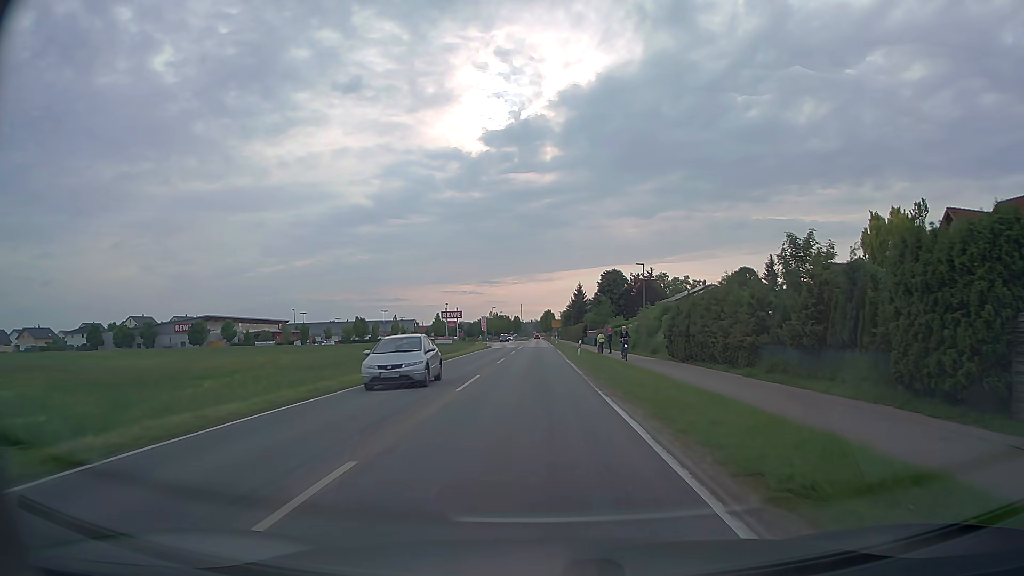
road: tertiary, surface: asphalt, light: Day
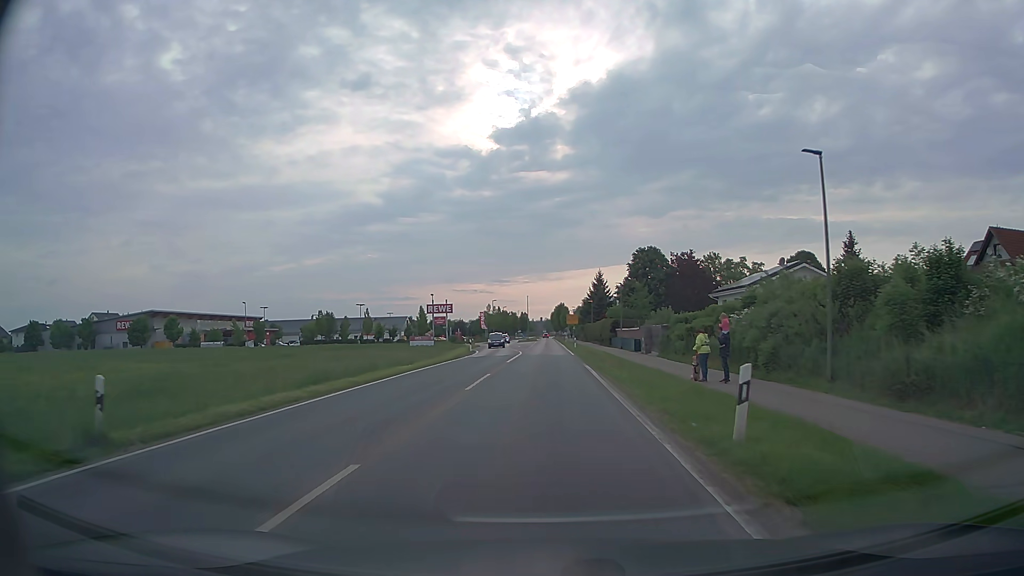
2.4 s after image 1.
(-0.1, +30.3) m; -1°
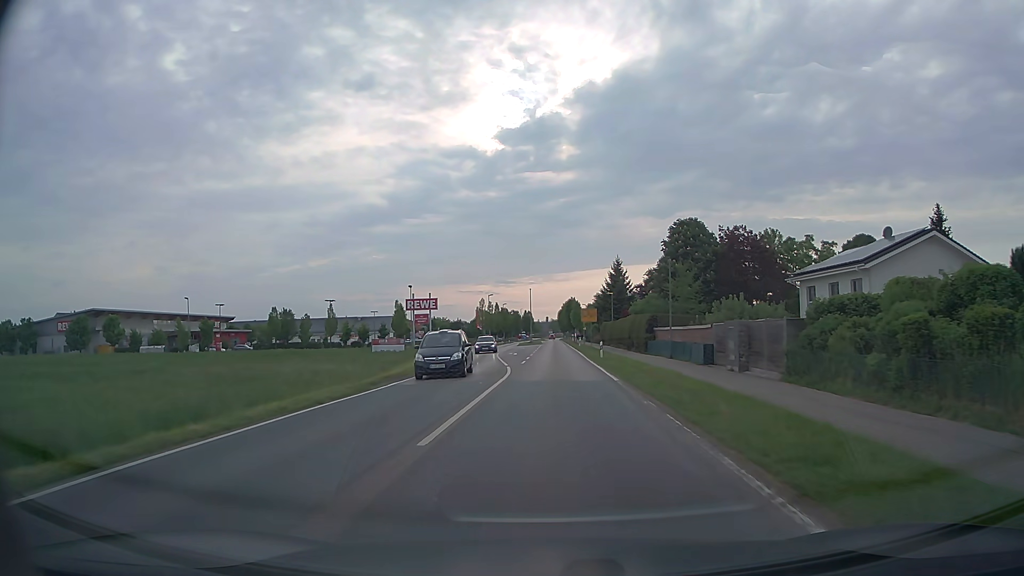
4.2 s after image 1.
(0.0, +22.7) m; 0°
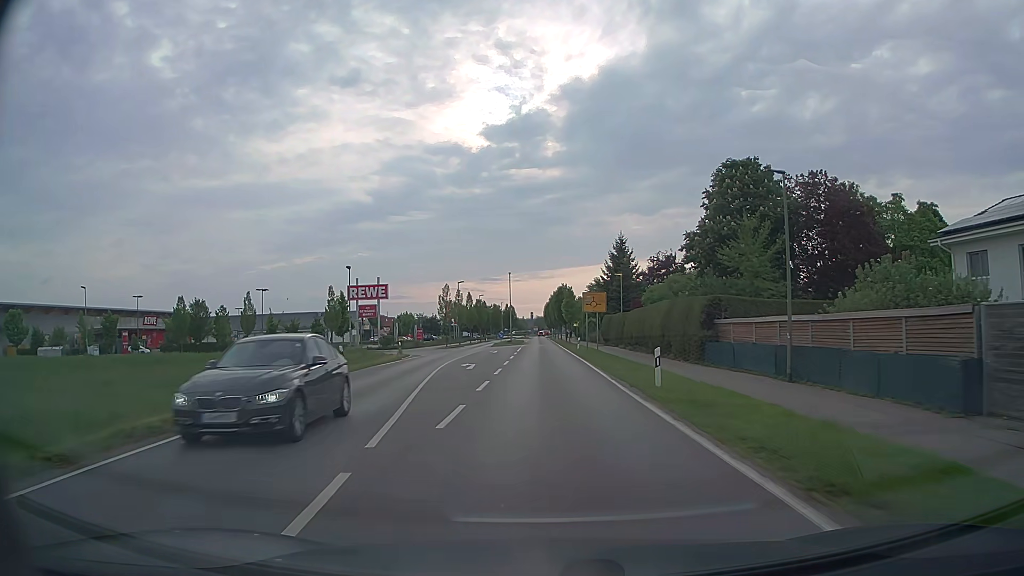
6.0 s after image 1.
(+0.2, +22.7) m; +1°
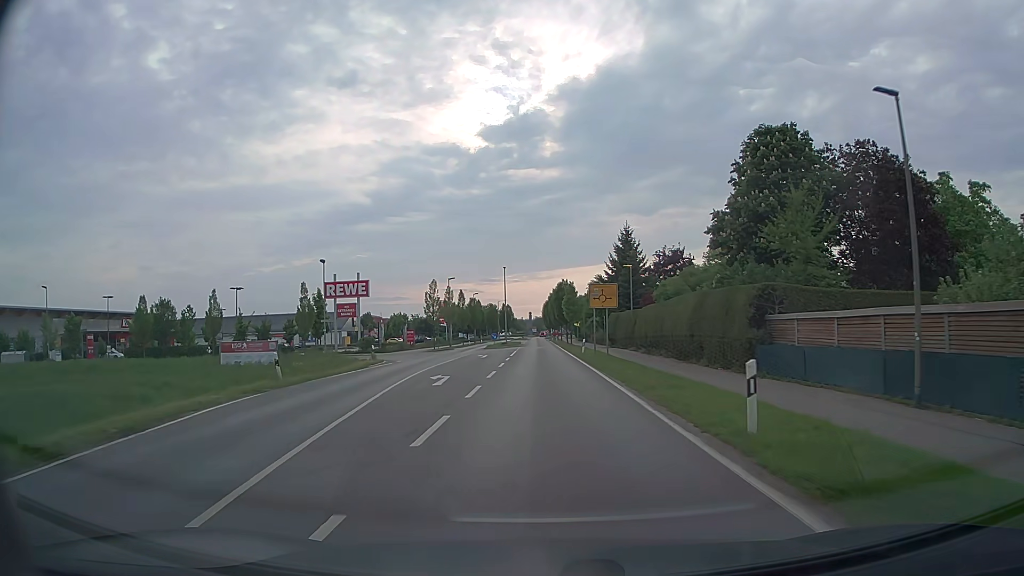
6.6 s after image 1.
(0.0, +7.6) m; 0°
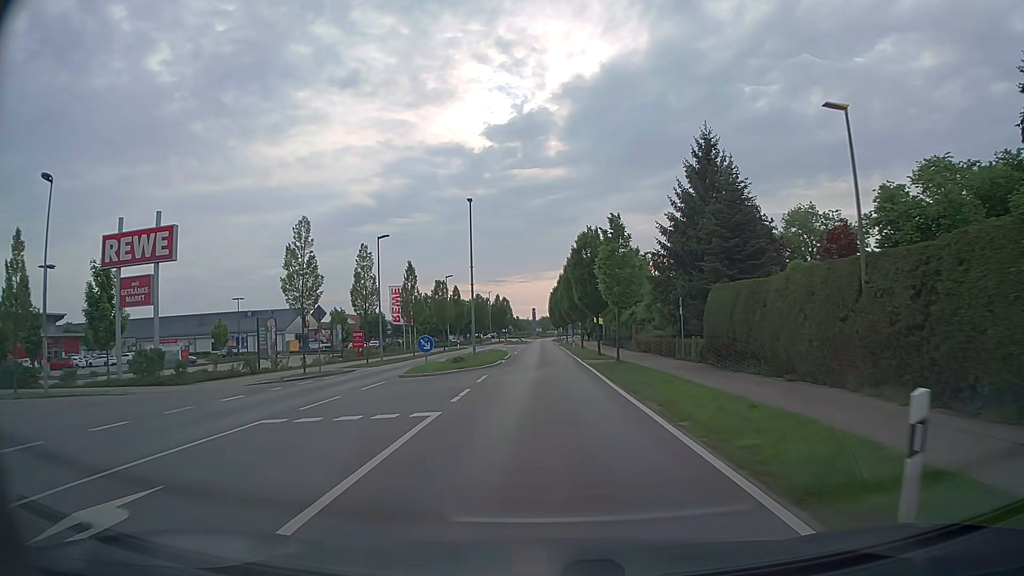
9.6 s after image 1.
(-0.2, +37.2) m; -1°
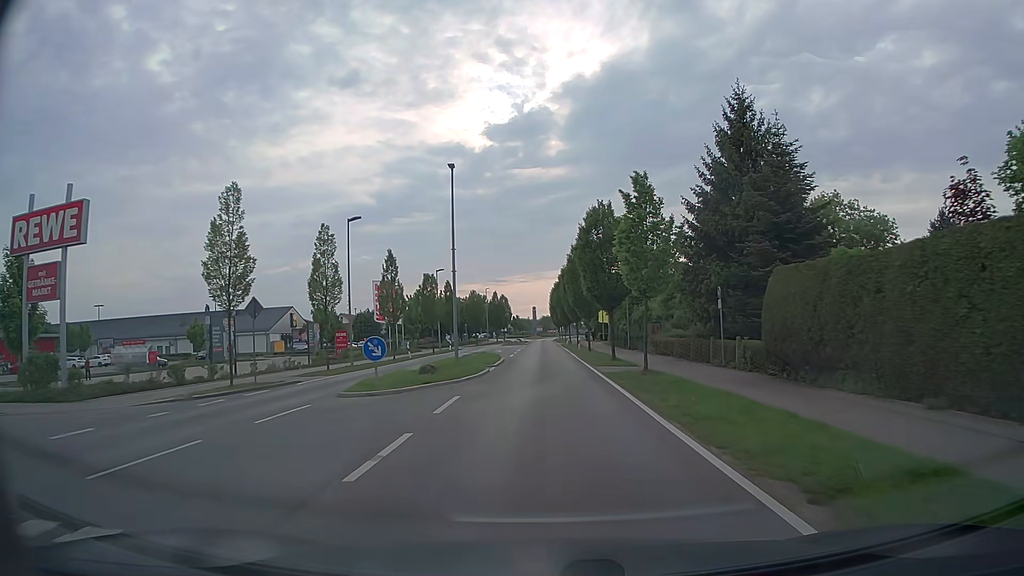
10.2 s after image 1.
(0.0, +7.3) m; 0°
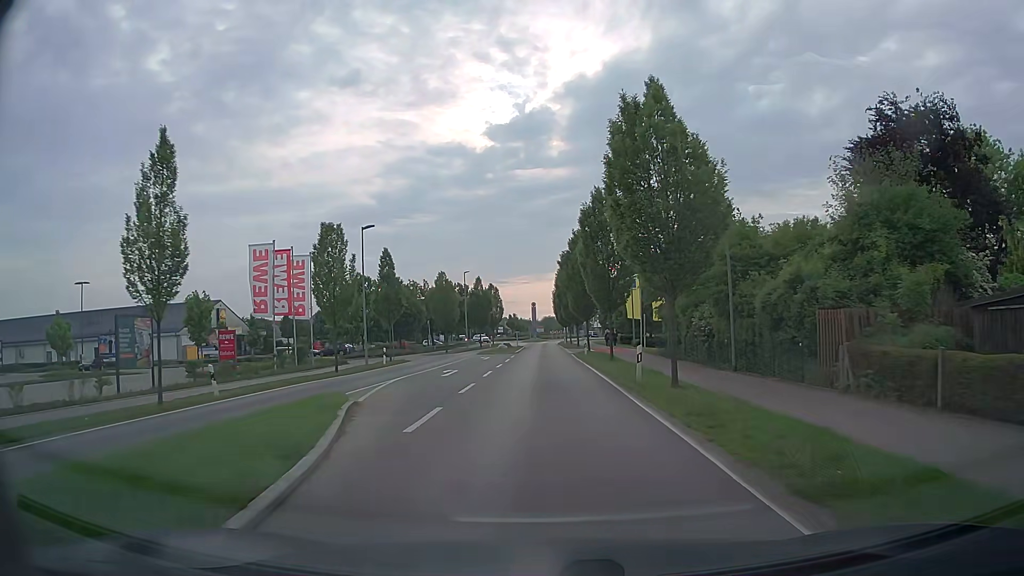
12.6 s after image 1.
(+0.1, +29.1) m; +1°
(0, +10) (0, +20) (0, +30) (0, +40) (-1, +50) (-1, +60) (-1, +70) (-1, +80) (-1, +90) (-1, +100) m
